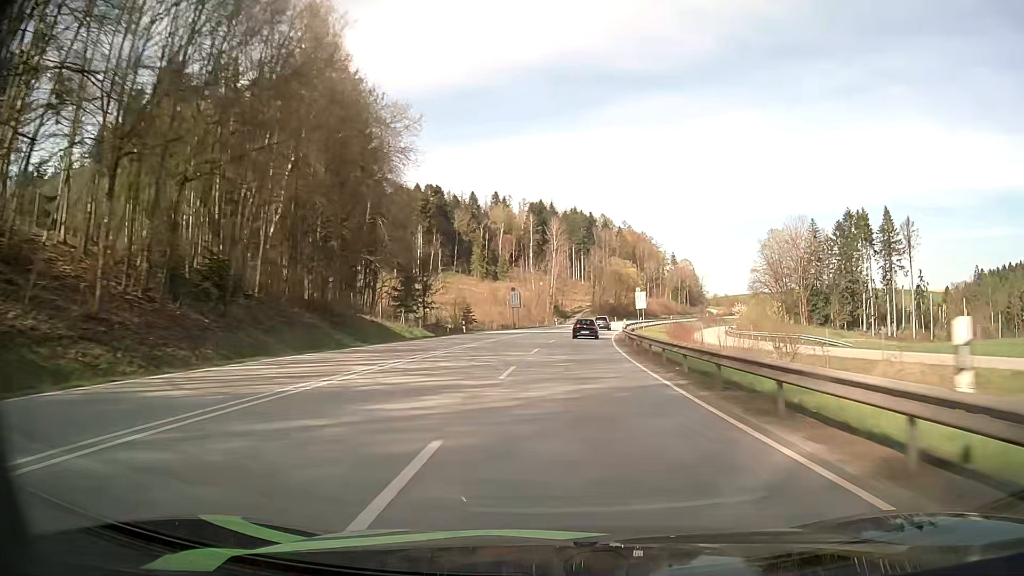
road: primary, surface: asphalt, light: Day
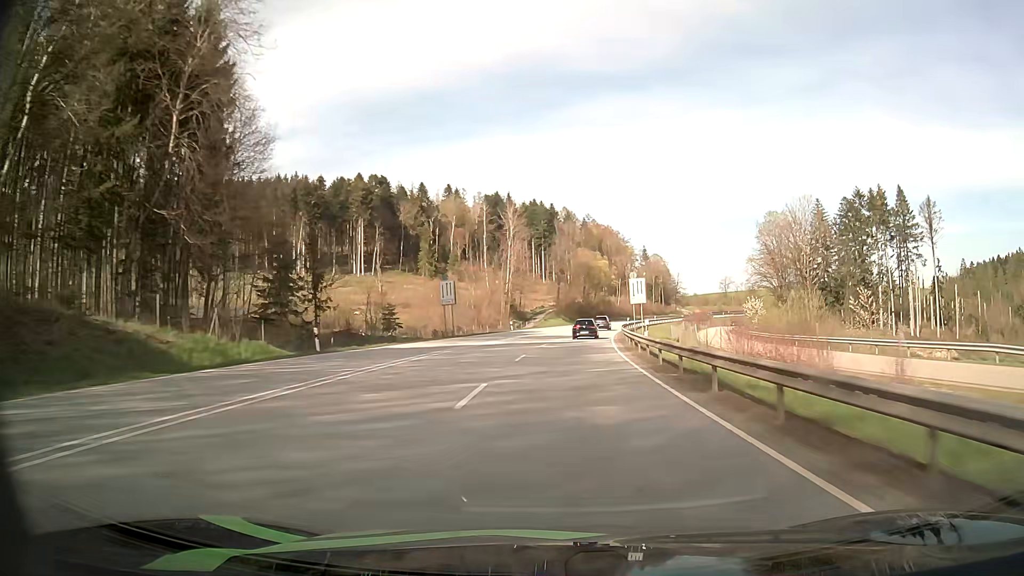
(+0.8, +29.0) m; +3°
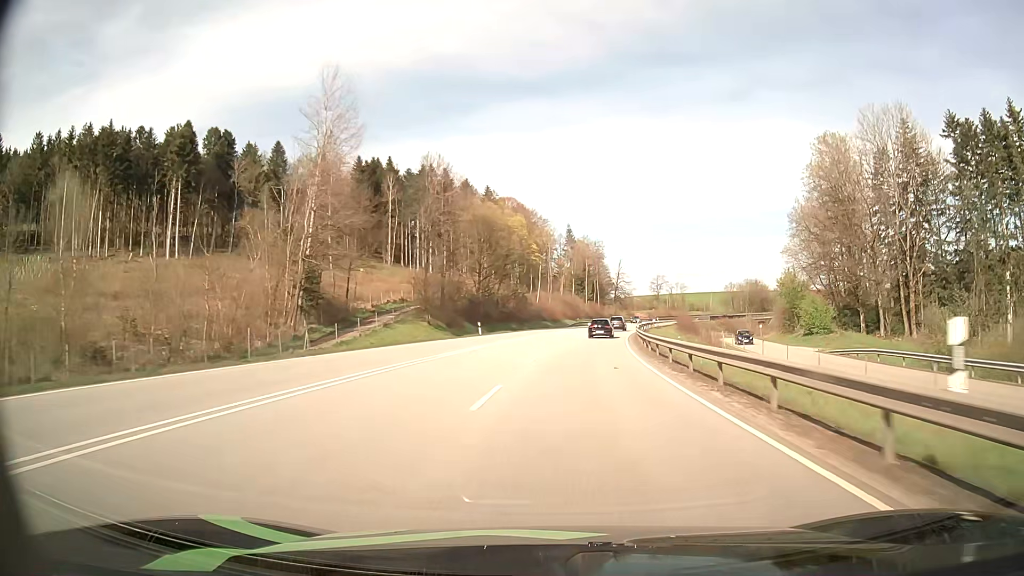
(+5.1, +71.2) m; +8°
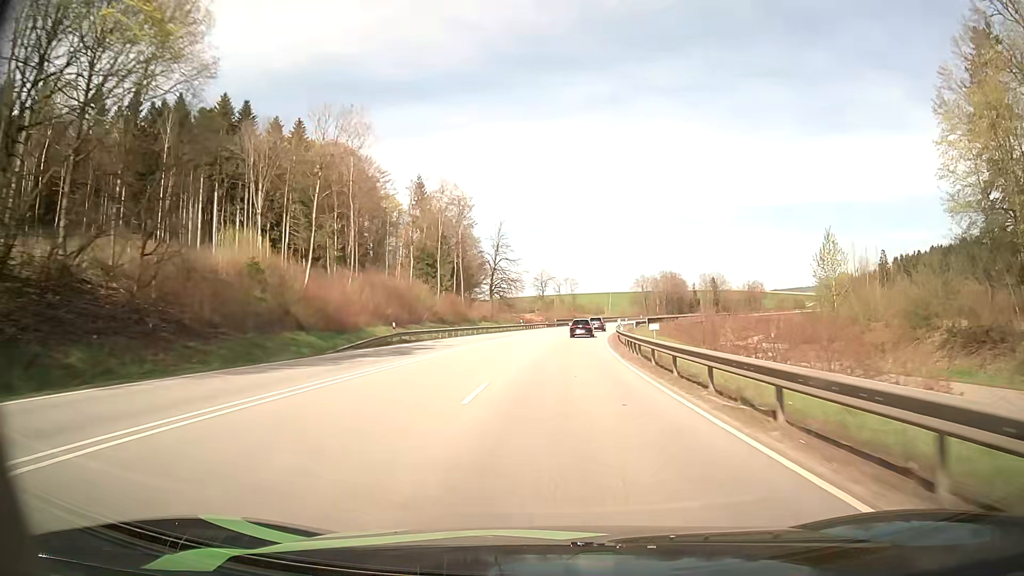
(+6.3, +70.0) m; +11°
